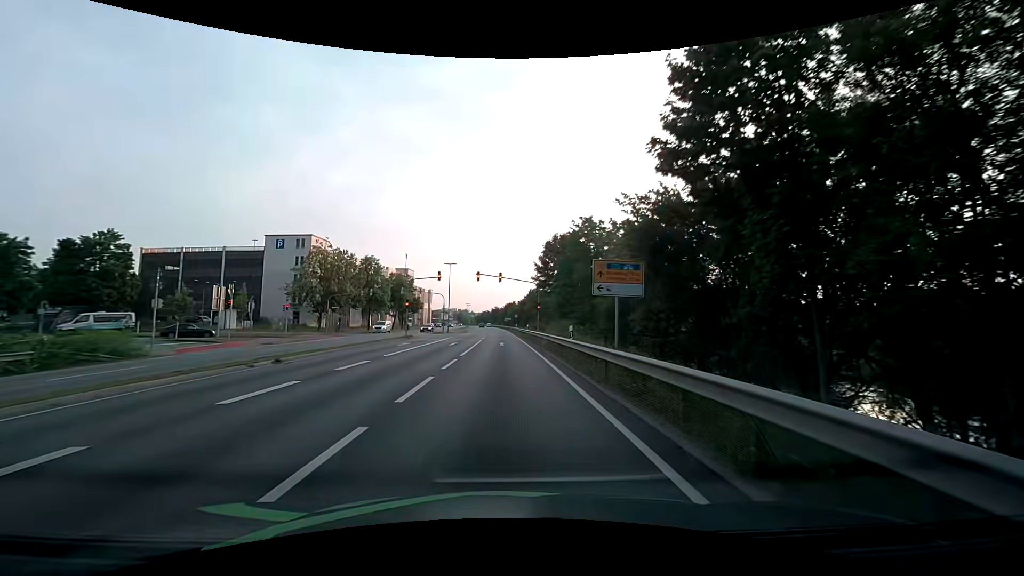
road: primary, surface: asphalt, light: Day
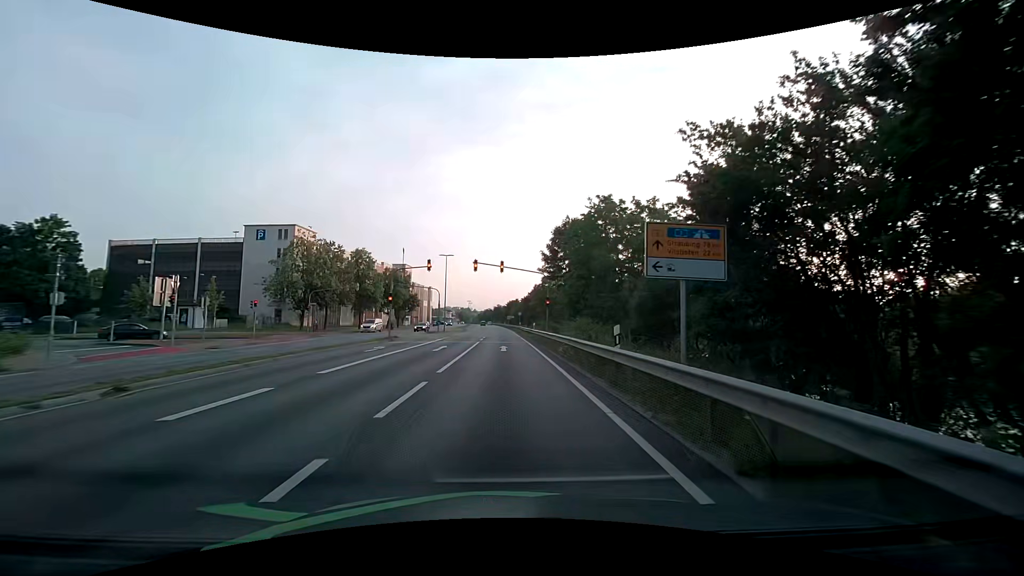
(0.0, +7.3) m; -1°
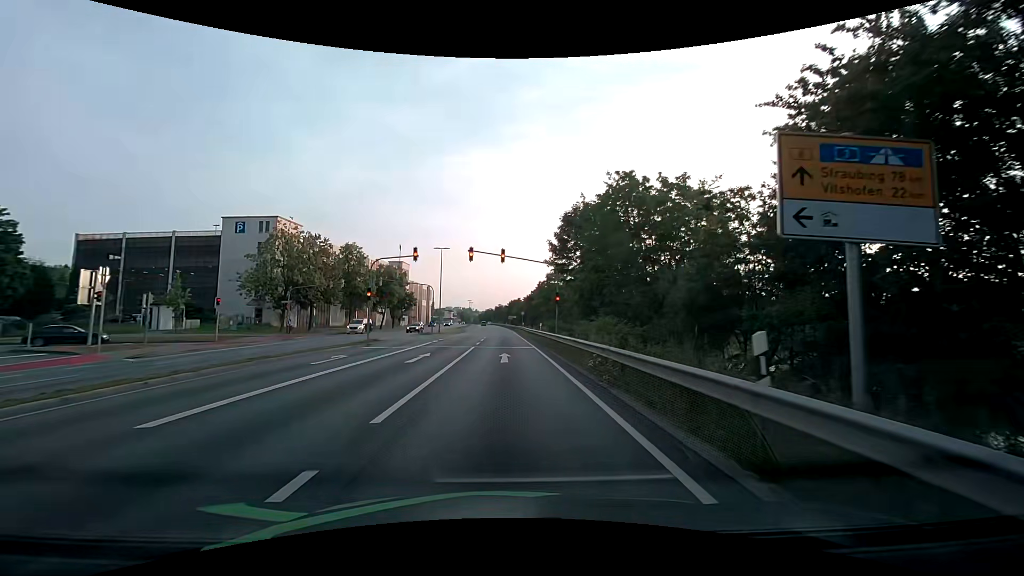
(0.0, +6.2) m; 0°
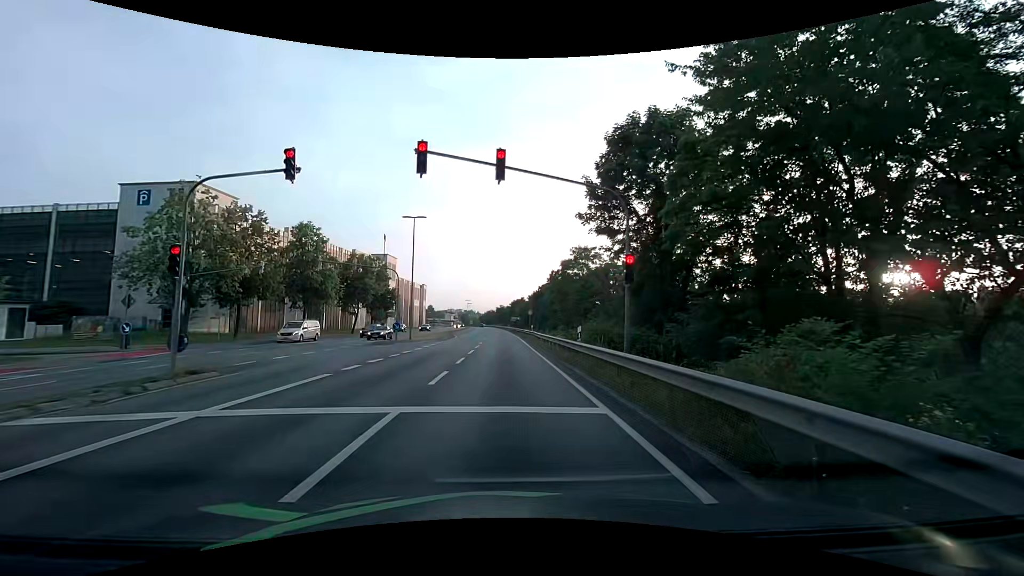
(0.0, +18.0) m; 0°
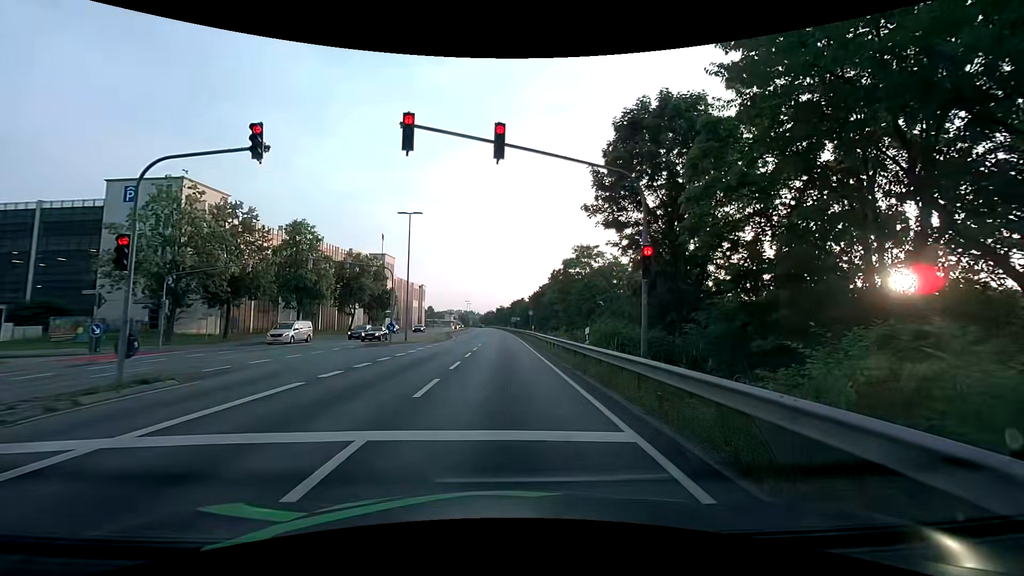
(0.0, +1.7) m; -1°
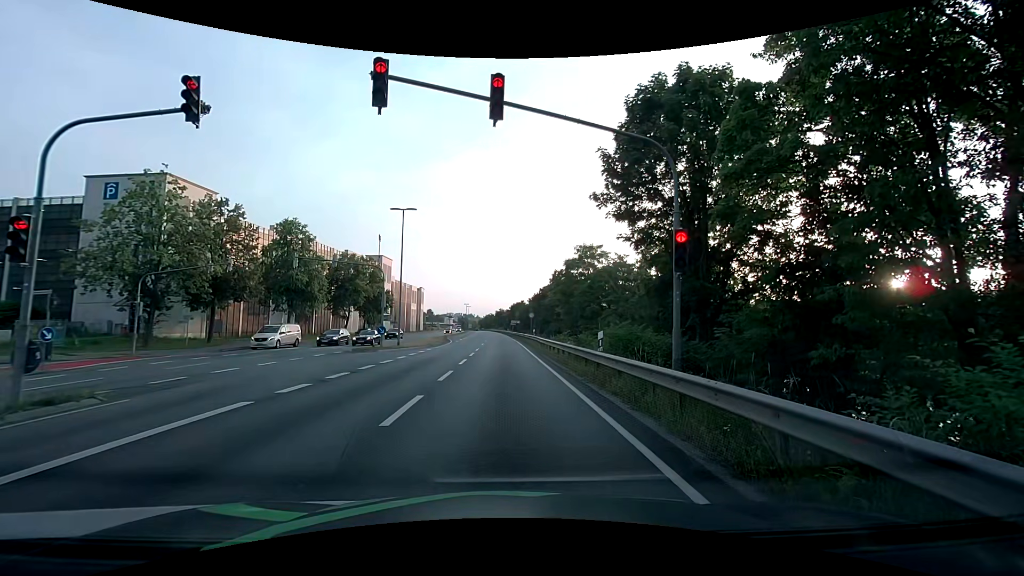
(+0.1, +2.2) m; +2°
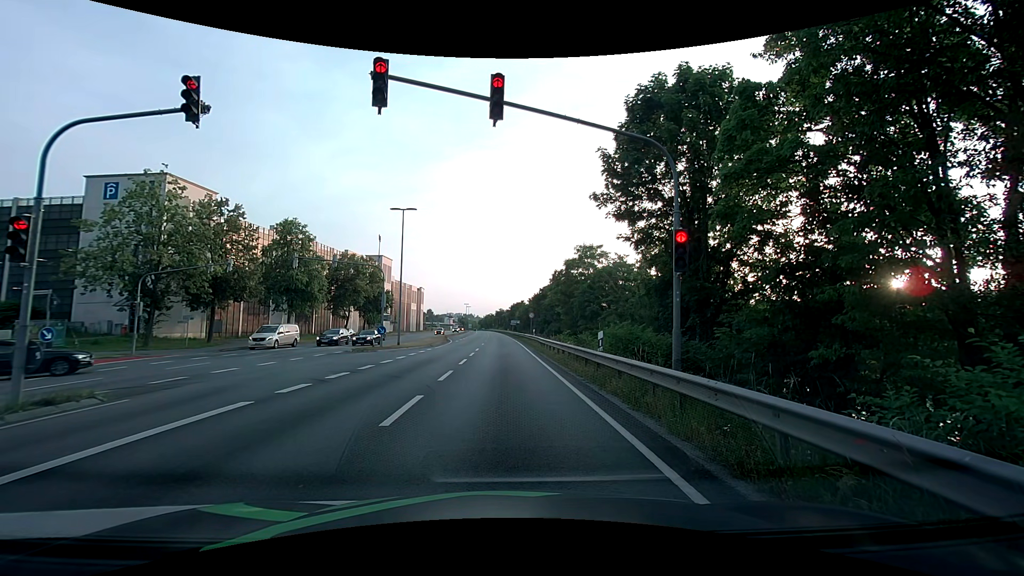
(0.0, 0.0) m; 0°
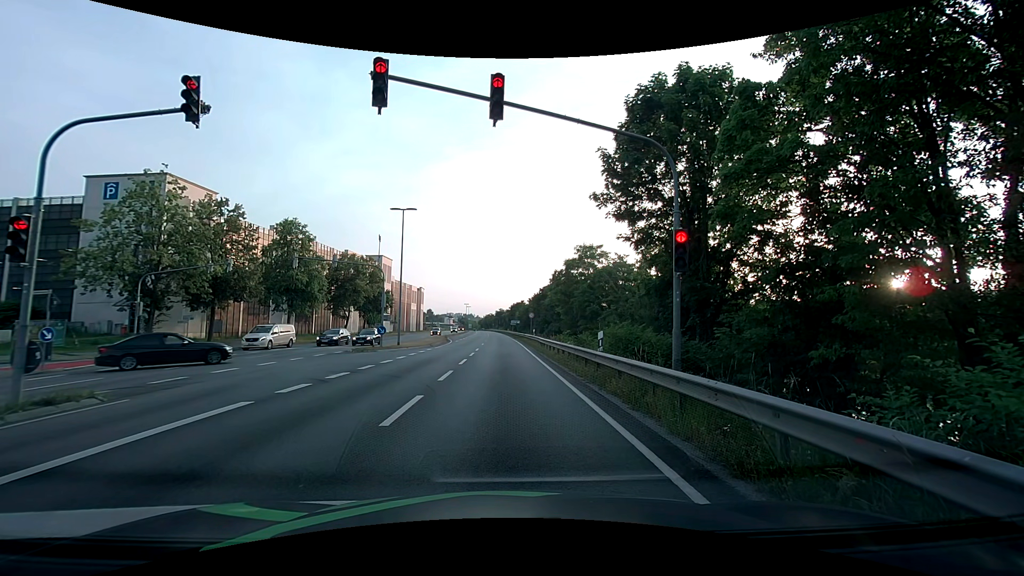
(0.0, 0.0) m; 0°
(0, +10) (0, +20) (0, +30) (0, +40) (-1, +50) (-1, +60) (-1, +70) (-2, +80) (-2, +90) (-3, +100) m
